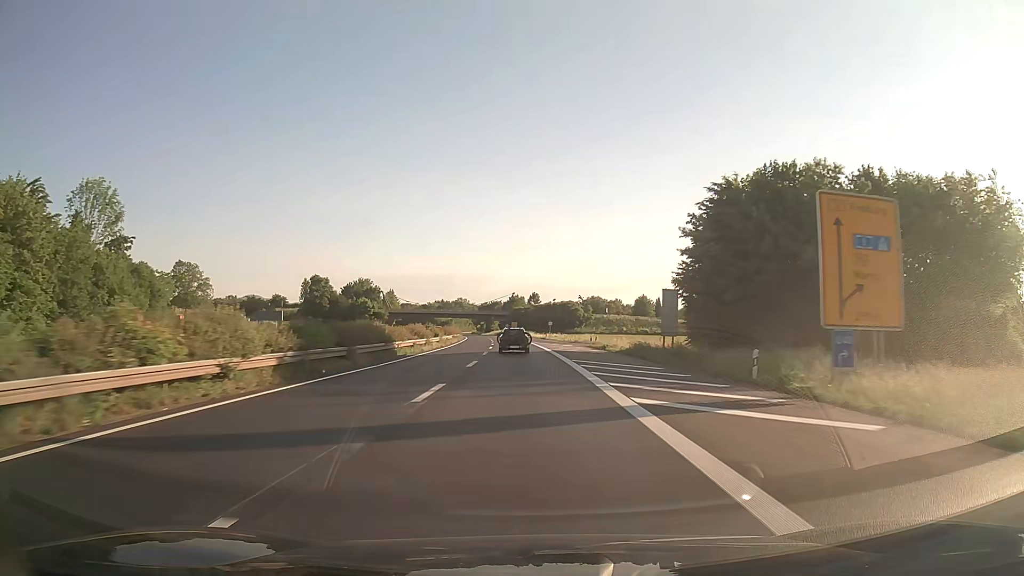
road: trunk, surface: asphalt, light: Day
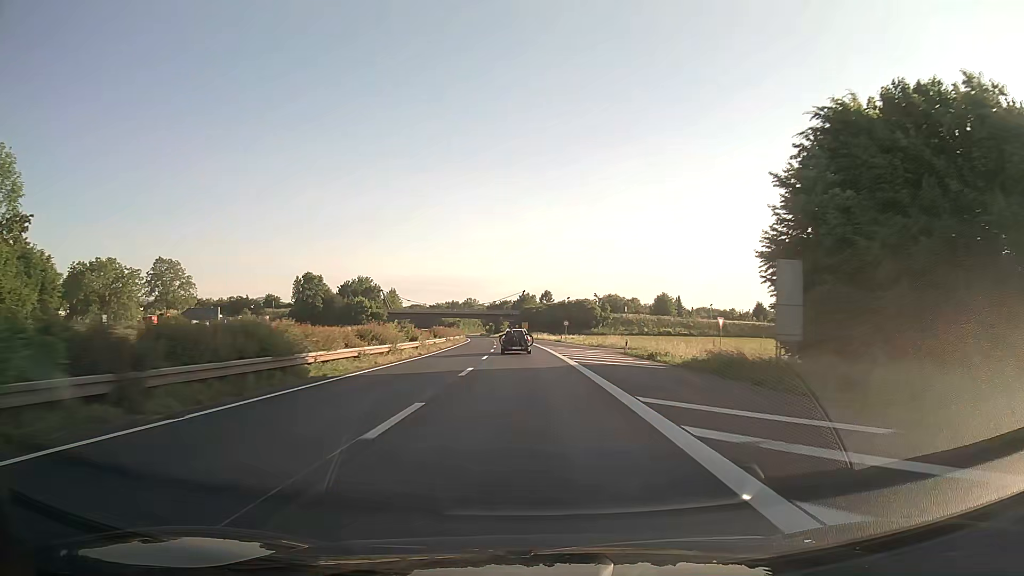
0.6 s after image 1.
(-0.1, +16.2) m; -1°
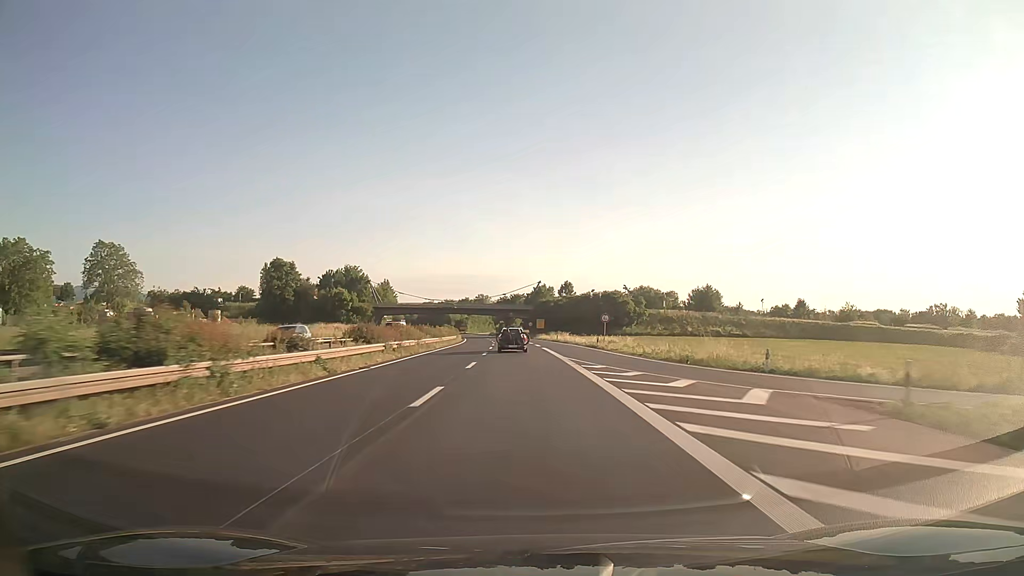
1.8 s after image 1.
(-0.4, +32.6) m; -1°
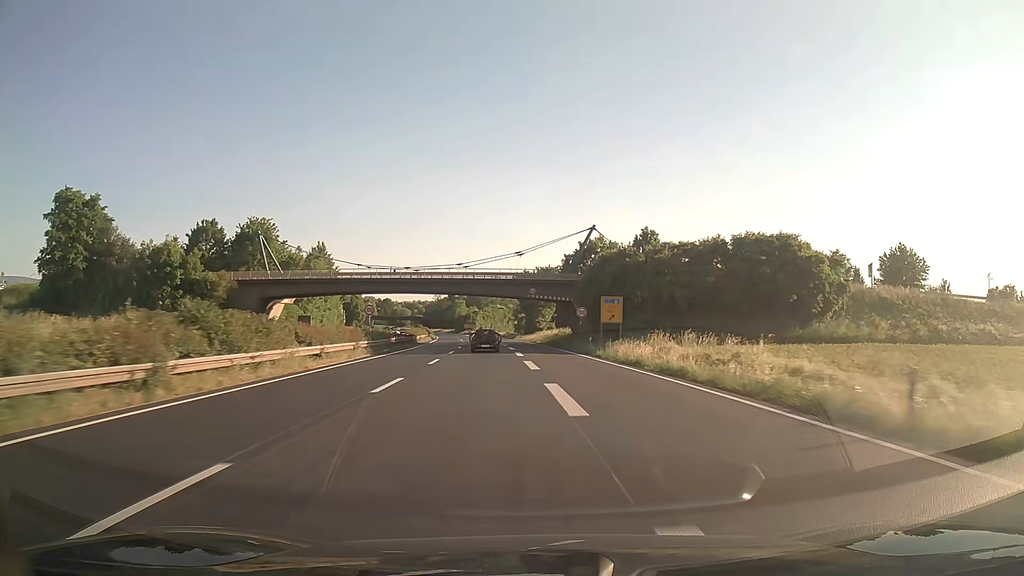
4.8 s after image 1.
(-2.1, +81.5) m; -3°
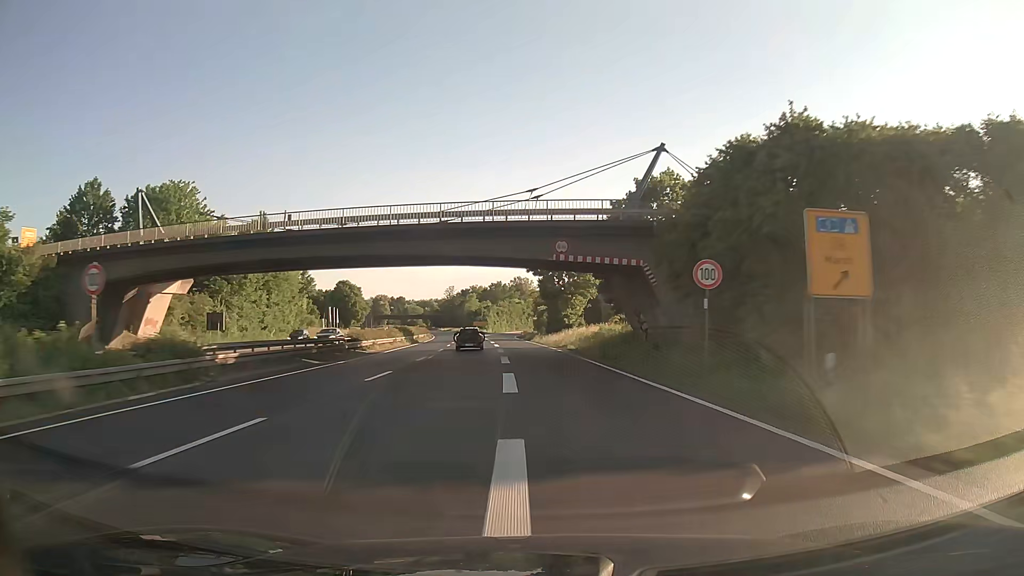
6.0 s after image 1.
(-0.4, +32.3) m; -2°
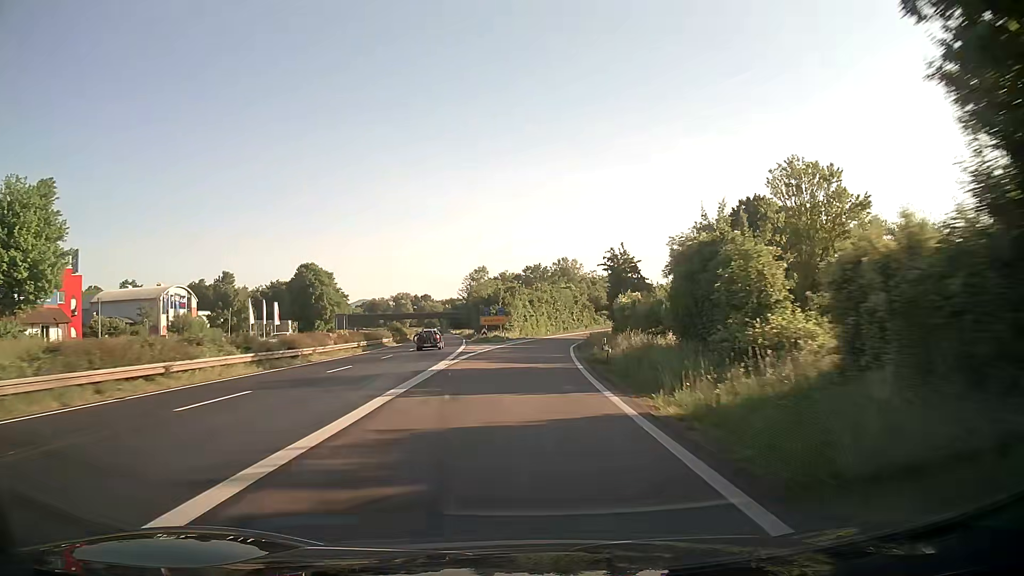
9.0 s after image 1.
(-3.0, +78.6) m; -4°
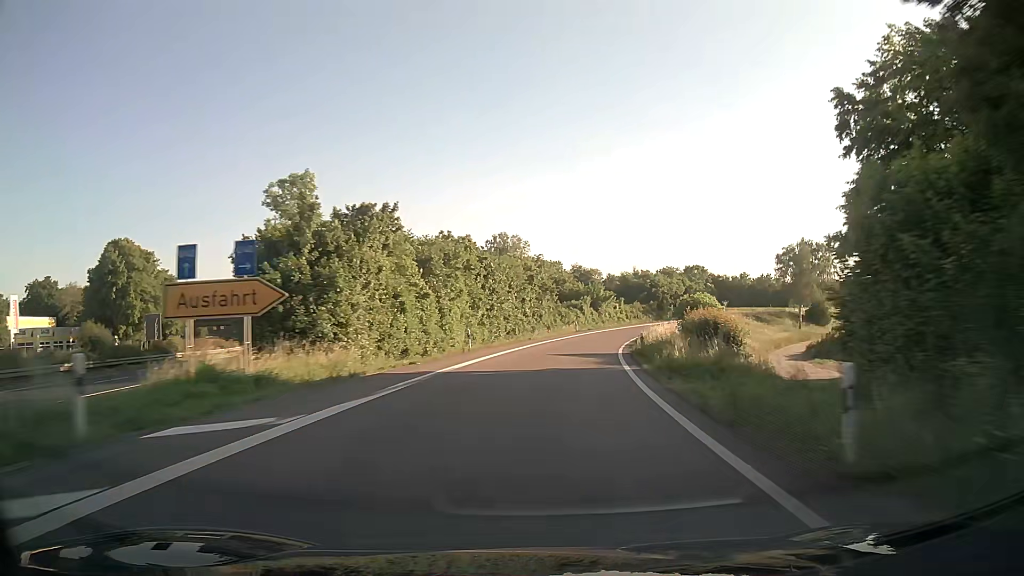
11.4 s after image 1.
(+1.8, +60.7) m; +5°
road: trunk_link
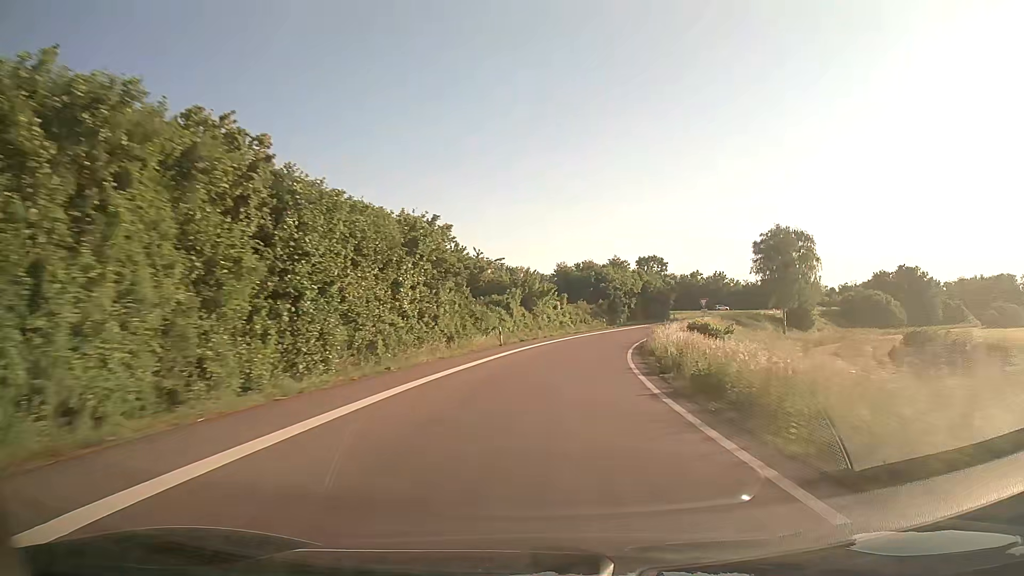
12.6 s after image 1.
(+1.8, +29.8) m; +7°
(0, +10) (+1, +20) (+2, +30) (+4, +40) (+6, +50) (+8, +59) (+11, +69) (+15, +78) (+19, +87) (+23, +96) m
